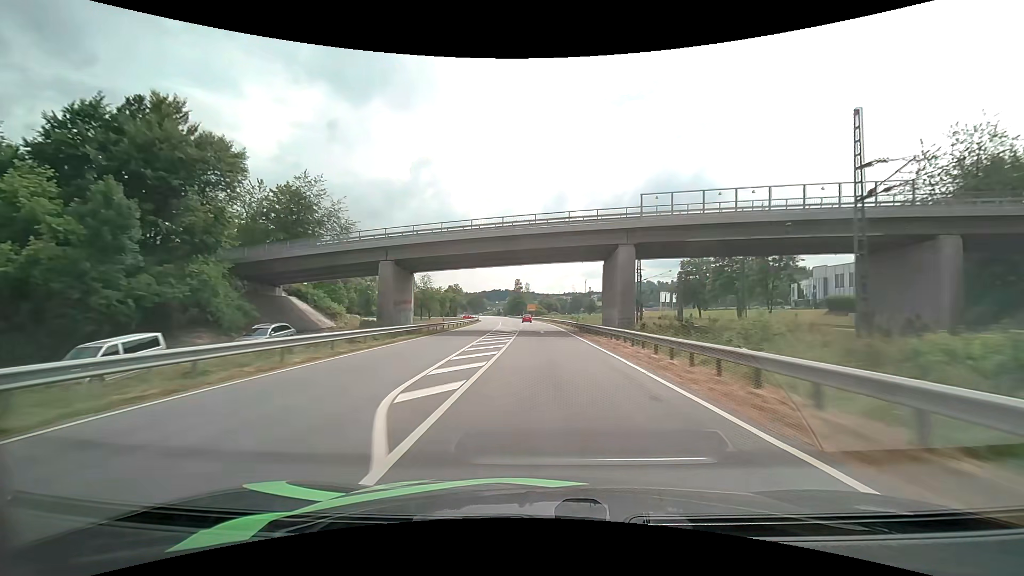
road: primary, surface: asphalt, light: Day
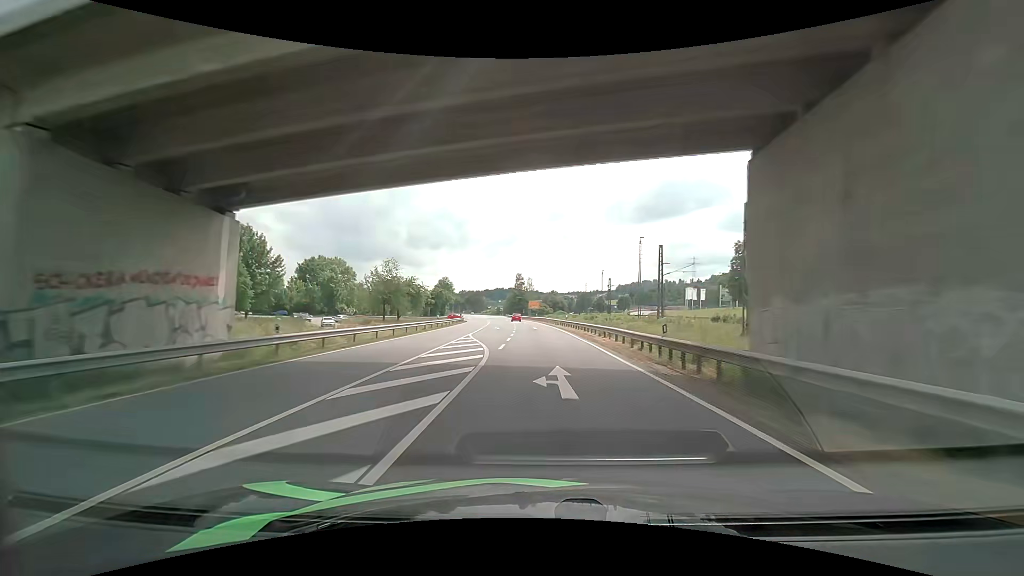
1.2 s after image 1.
(-0.1, +30.4) m; 0°
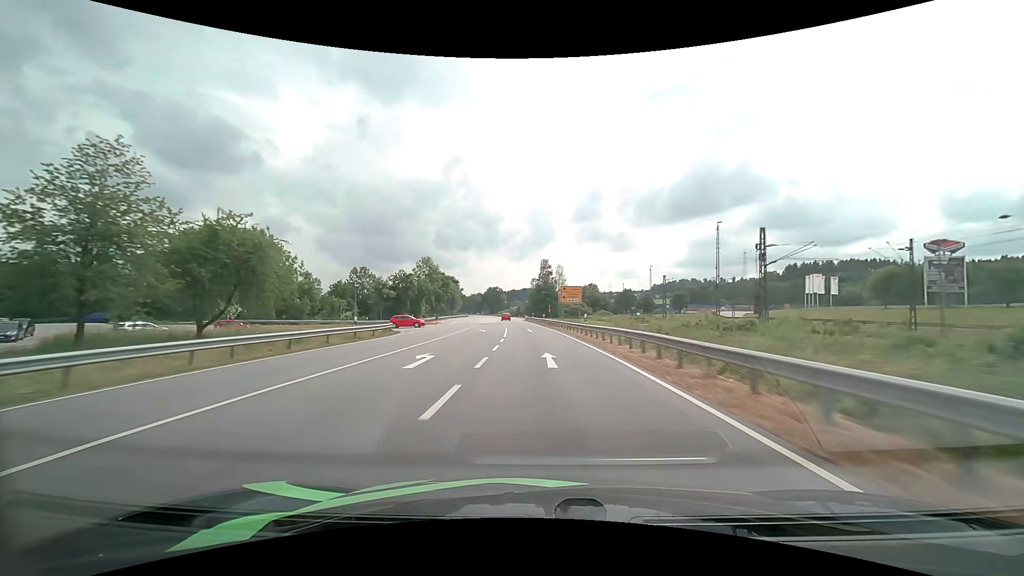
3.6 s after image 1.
(-1.5, +60.9) m; -3°
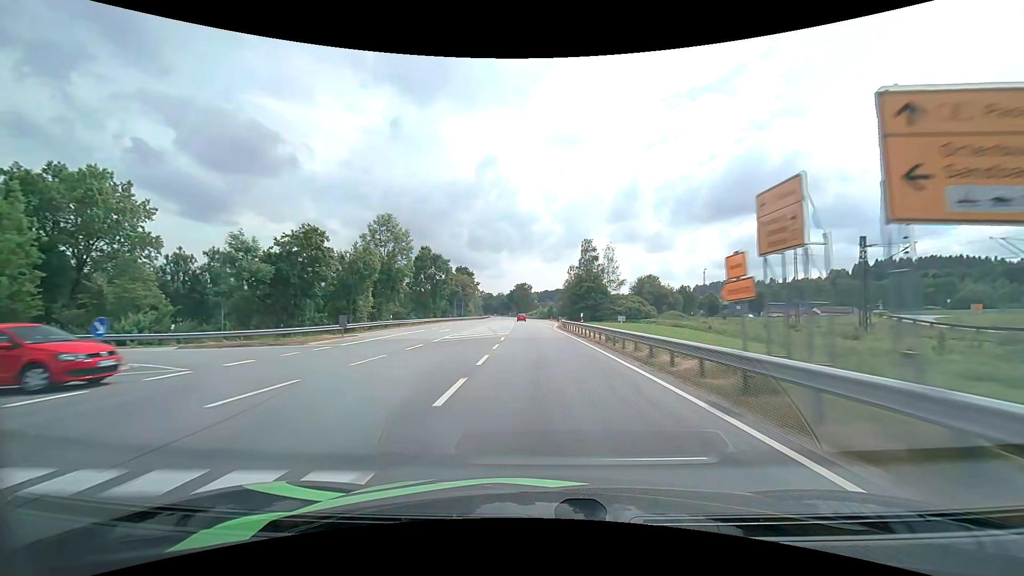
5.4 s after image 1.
(-1.5, +46.3) m; -4°
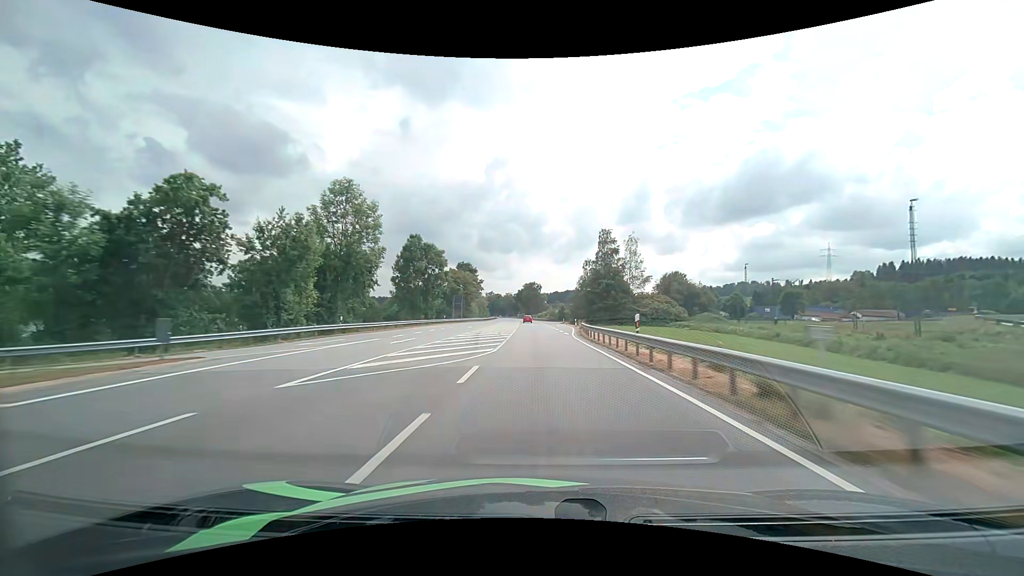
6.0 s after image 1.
(-0.2, +15.6) m; -1°
(0, +10) (0, +20) (0, +30) (0, +40) (0, +50) (-1, +60) (-1, +70) (-1, +80) (-2, +90) (-2, +100) m
